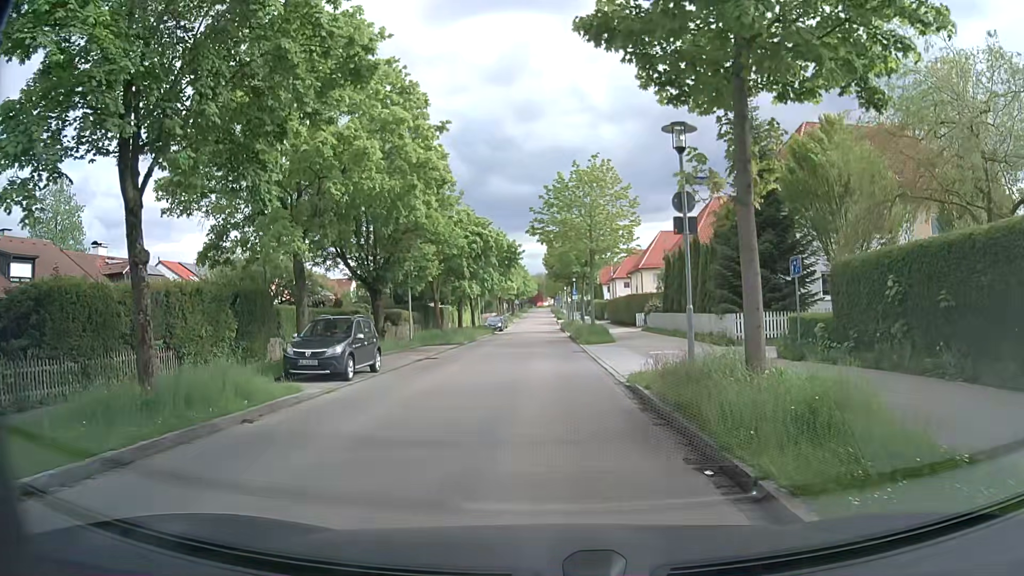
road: residential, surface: asphalt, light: Day
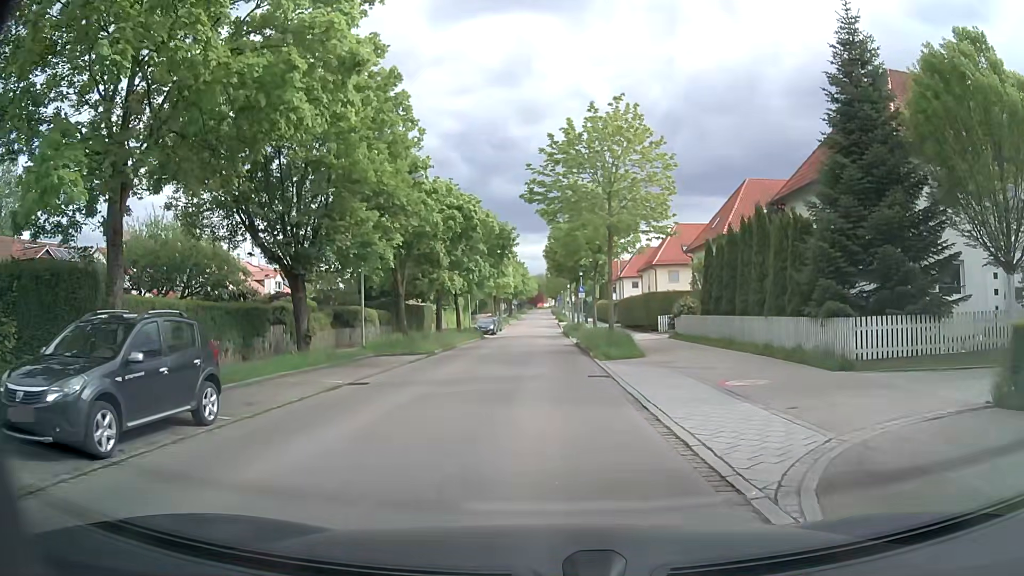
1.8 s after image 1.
(-0.1, +10.0) m; -1°
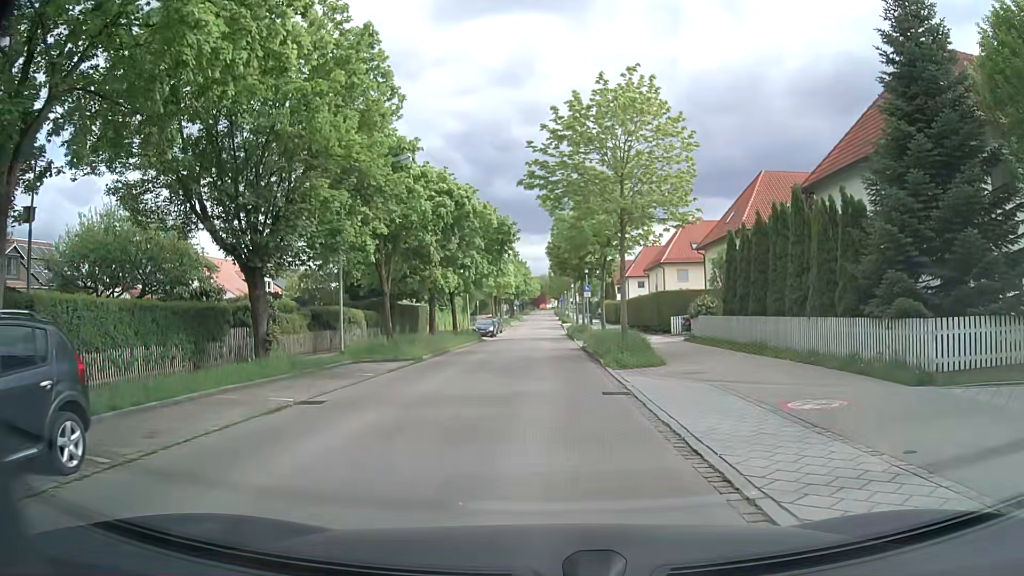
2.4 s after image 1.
(0.0, +3.4) m; 0°
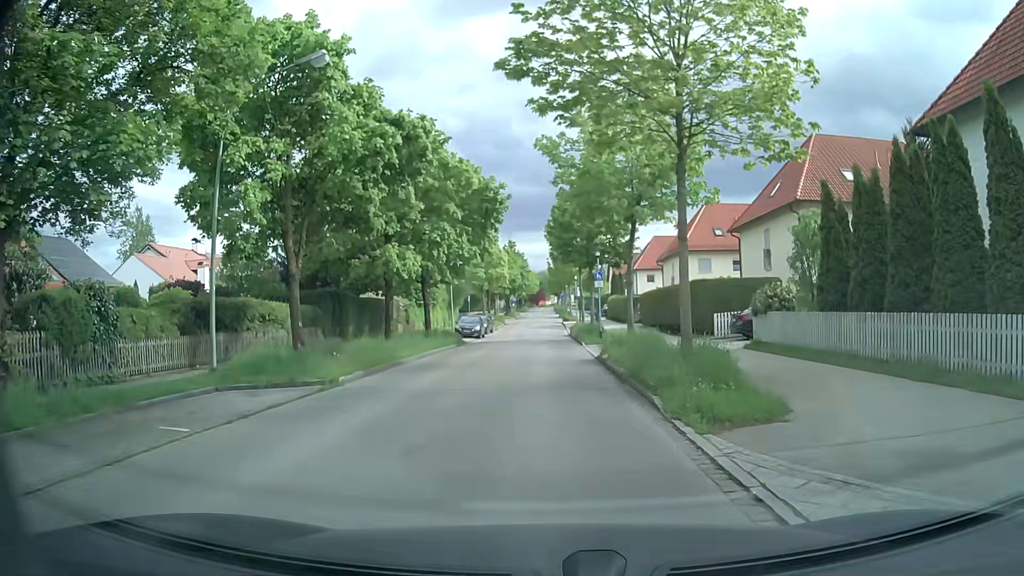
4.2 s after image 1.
(0.0, +10.0) m; 0°
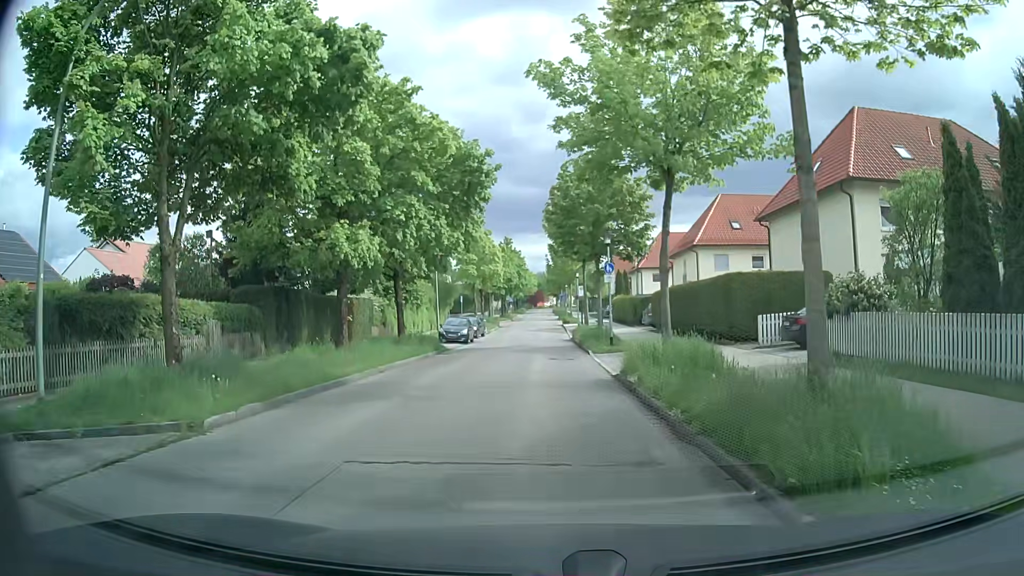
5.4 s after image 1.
(0.0, +6.2) m; 0°
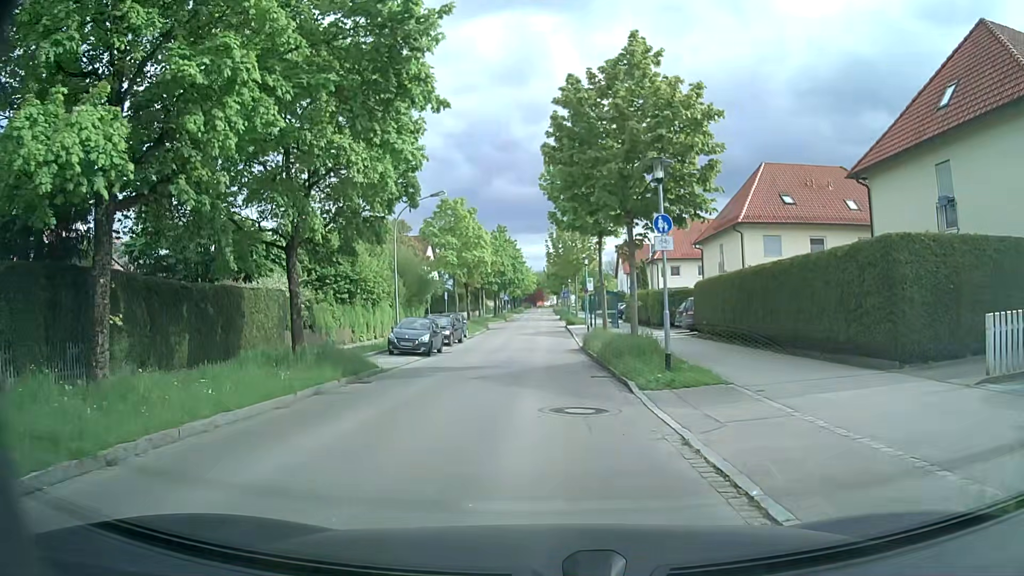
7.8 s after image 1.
(-0.1, +12.4) m; 0°
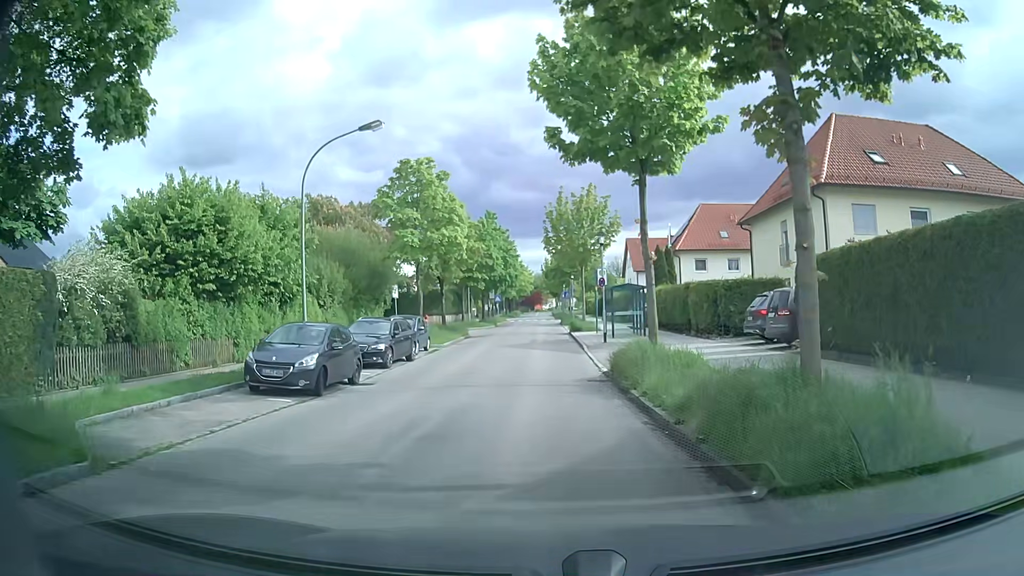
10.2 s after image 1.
(-0.1, +12.9) m; -1°
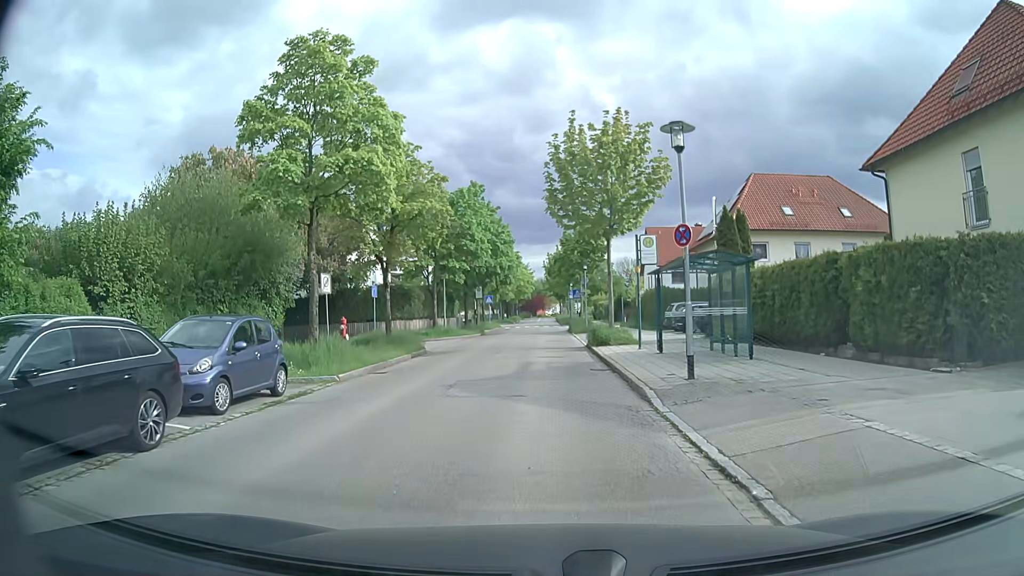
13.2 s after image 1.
(0.0, +16.3) m; 0°
(0, +10) (0, +20) (+1, +30) (+1, +40) (+1, +50) (+1, +60) (+1, +70) (+1, +80) (+1, +90) (+1, +100) m
